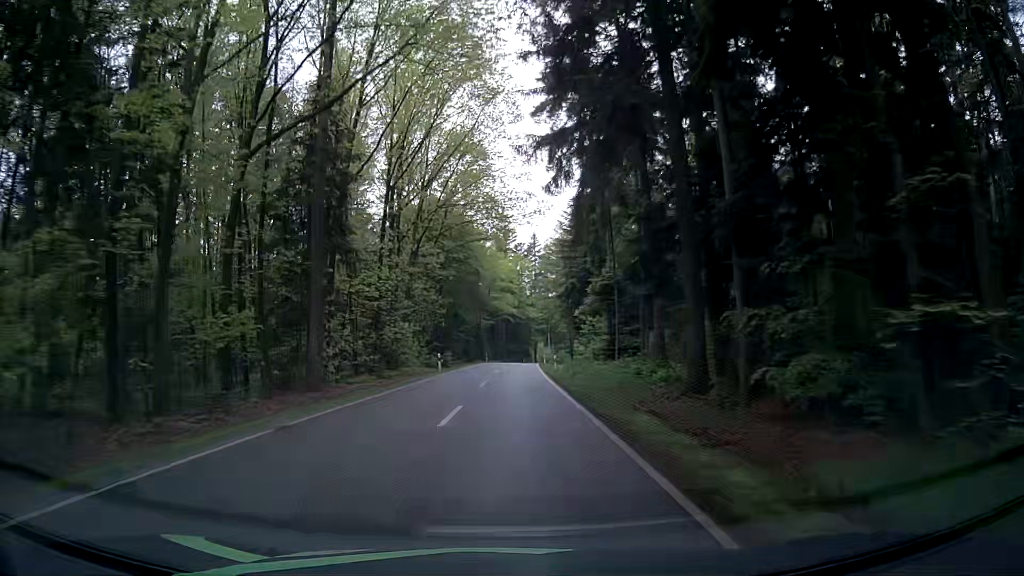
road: tertiary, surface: asphalt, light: Day
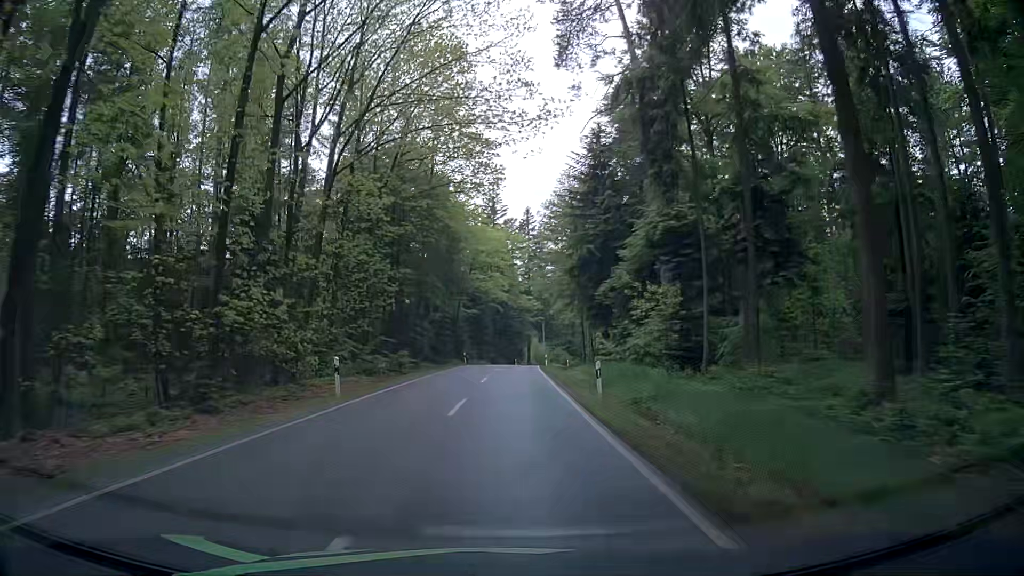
(+0.2, +22.7) m; 0°
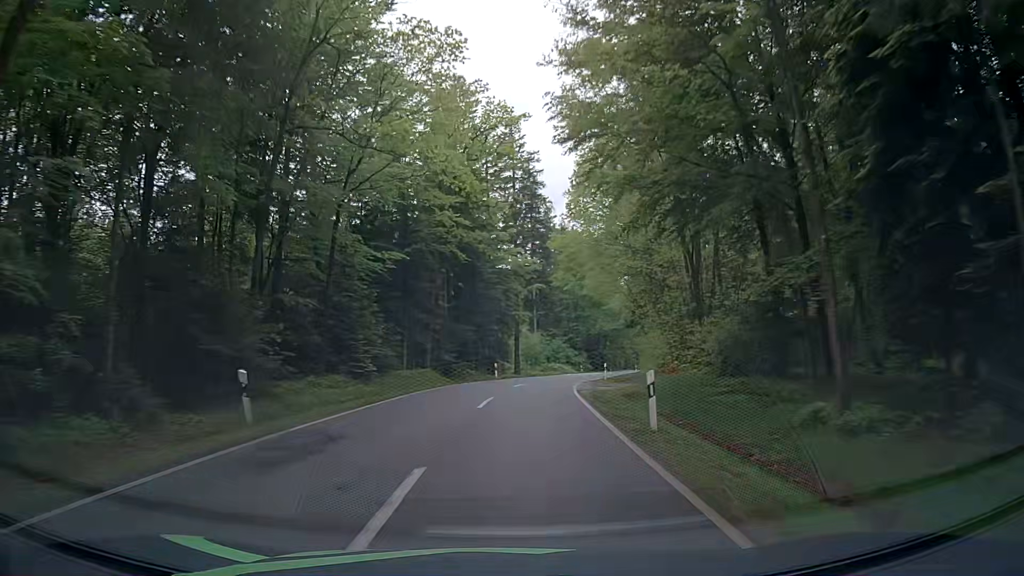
(+1.3, +45.5) m; +3°
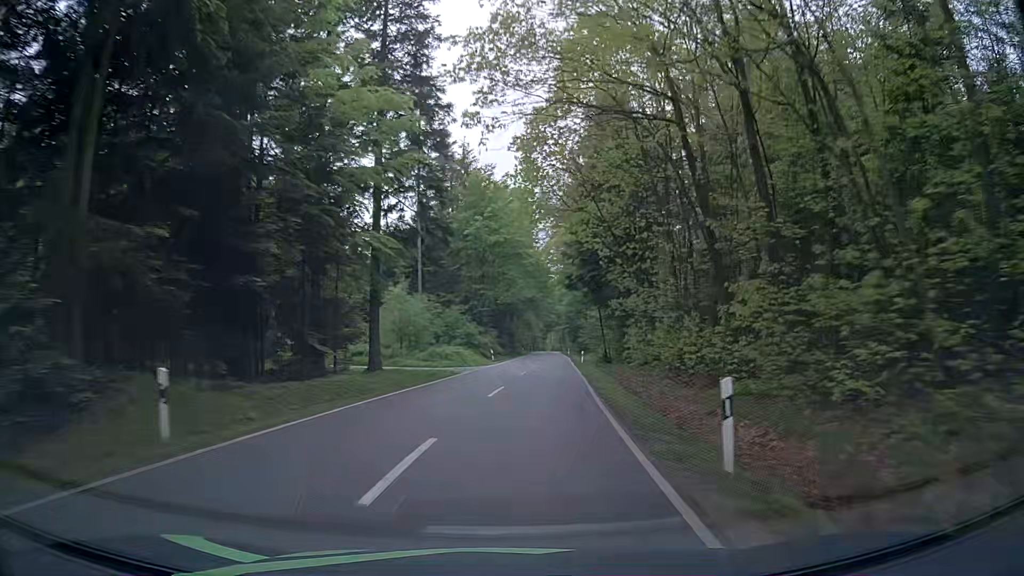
(+1.7, +34.2) m; +8°
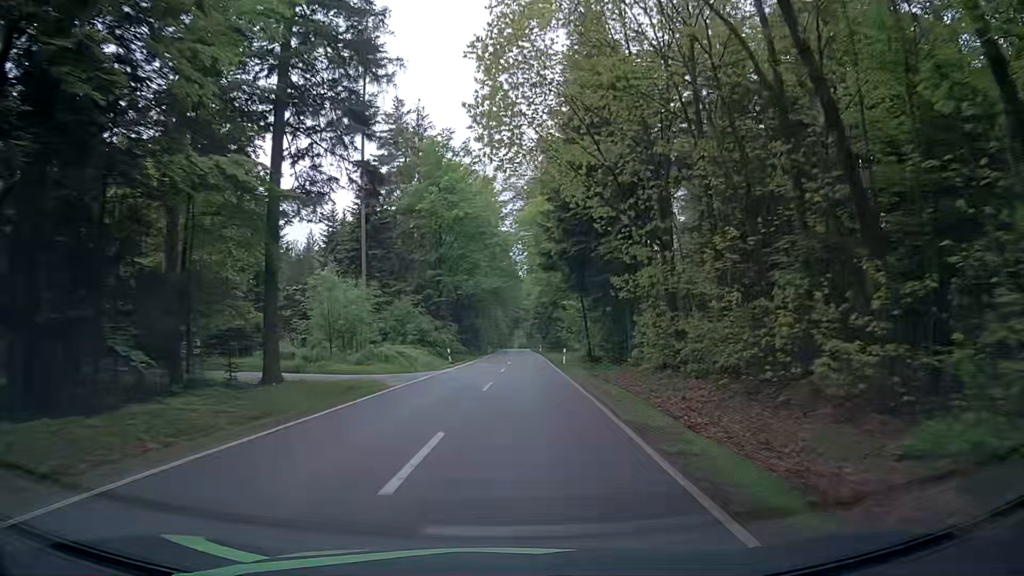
(+0.4, +11.5) m; +3°
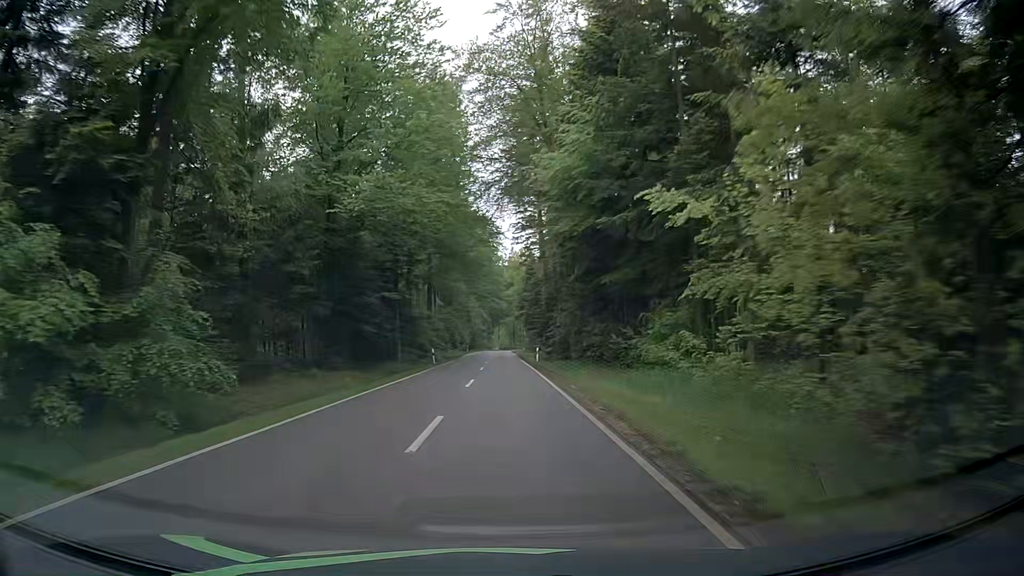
(+1.7, +46.0) m; +2°
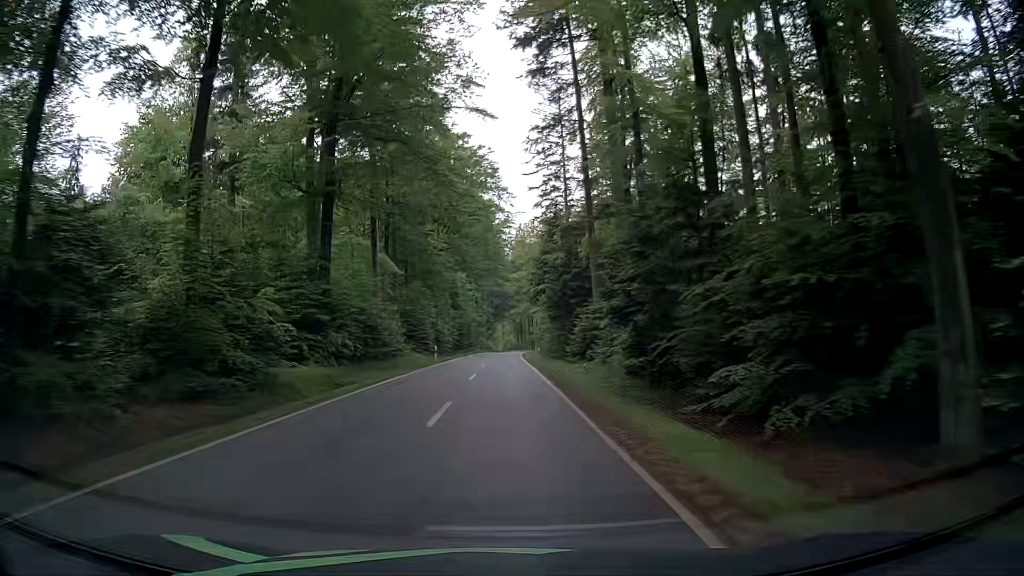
(-0.3, +45.5) m; 0°
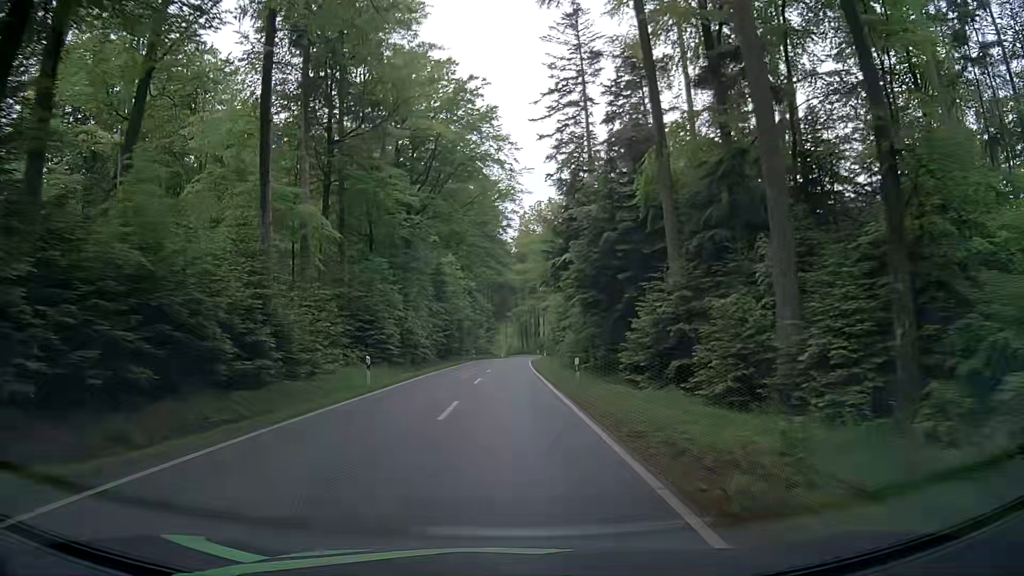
(0.0, +22.6) m; 0°
(0, +10) (0, +20) (0, +30) (0, +40) (0, +50) (+1, +60) (+1, +70) (+2, +80) (+2, +90) (+3, +100) m
